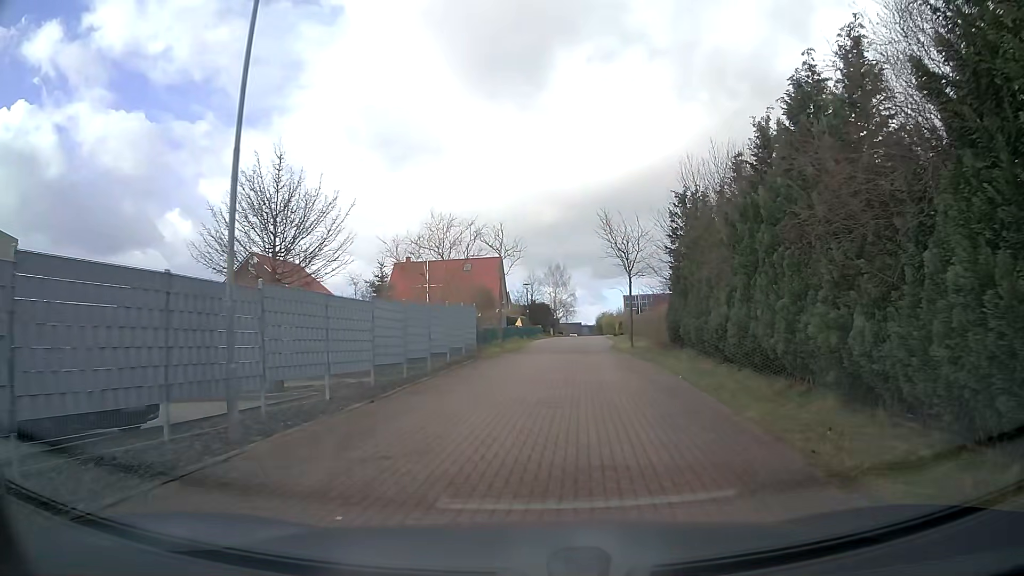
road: residential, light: Day
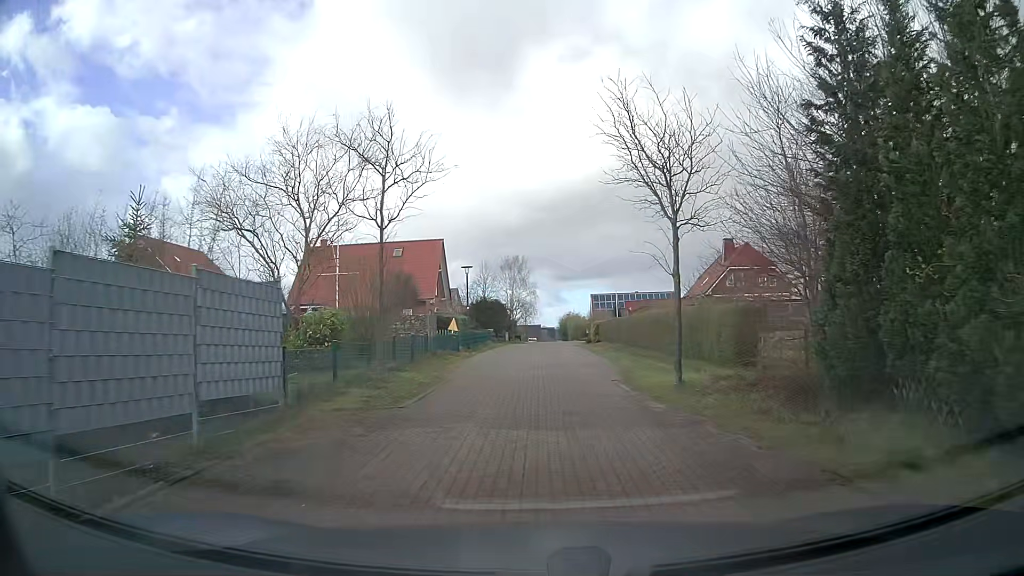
(+0.6, +17.4) m; +4°
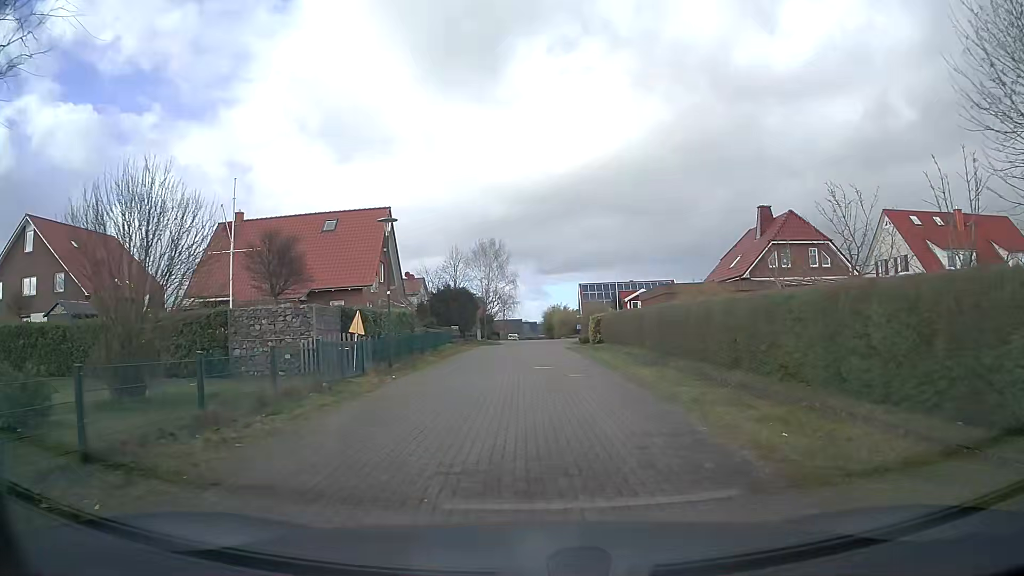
(+0.2, +14.7) m; +1°
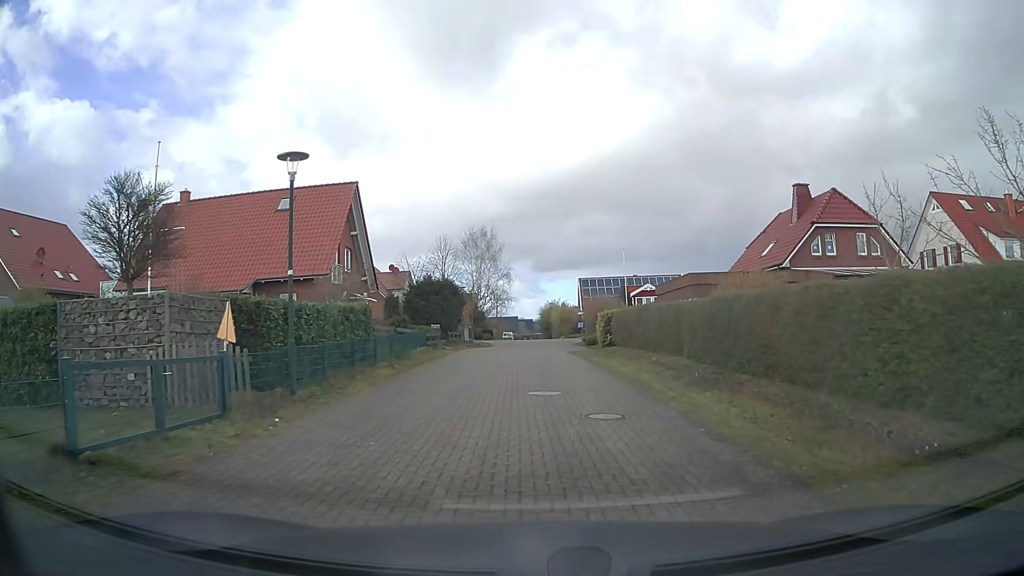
(0.0, +7.4) m; -1°
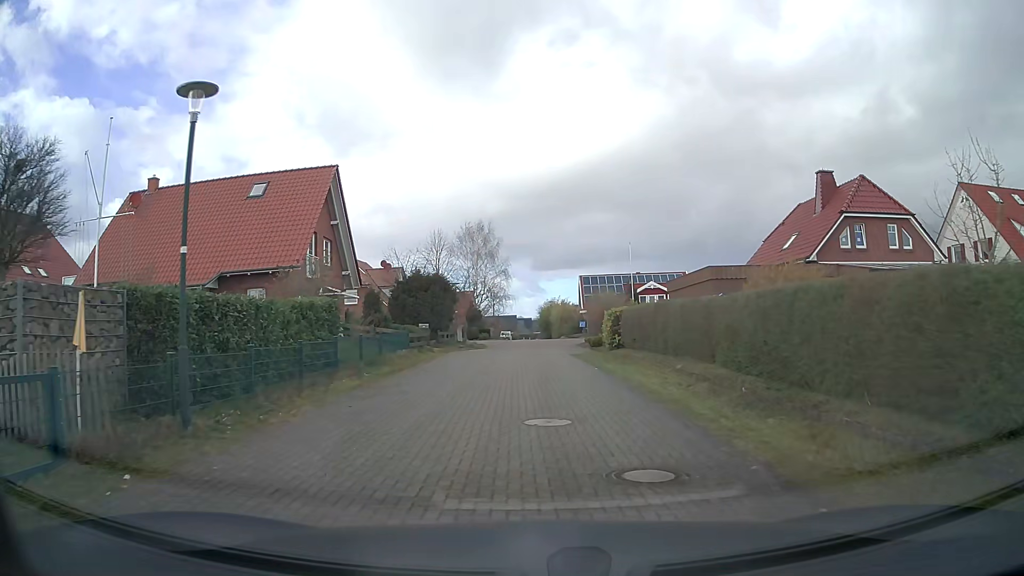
(+0.1, +3.7) m; +1°
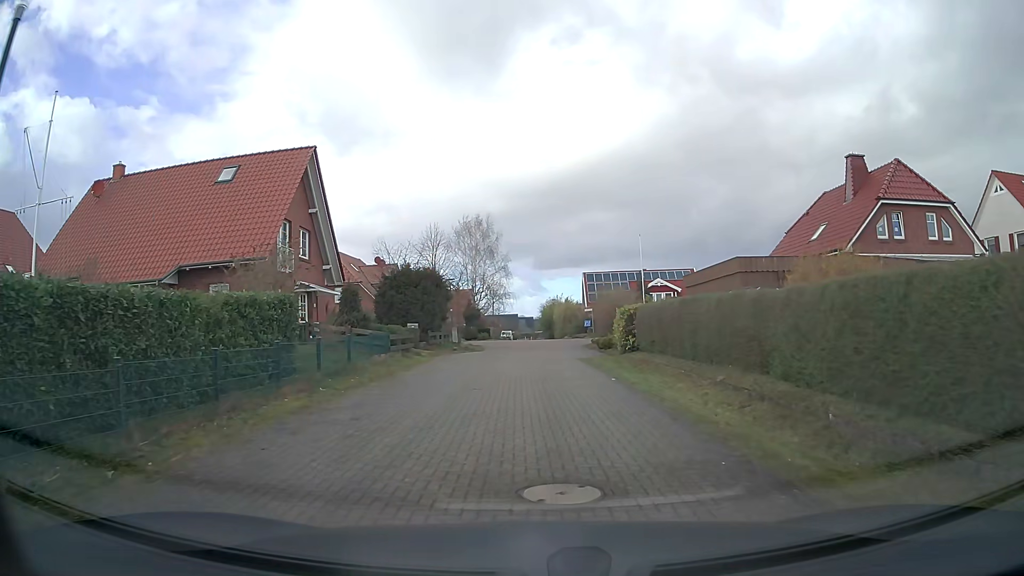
(0.0, +3.7) m; 0°
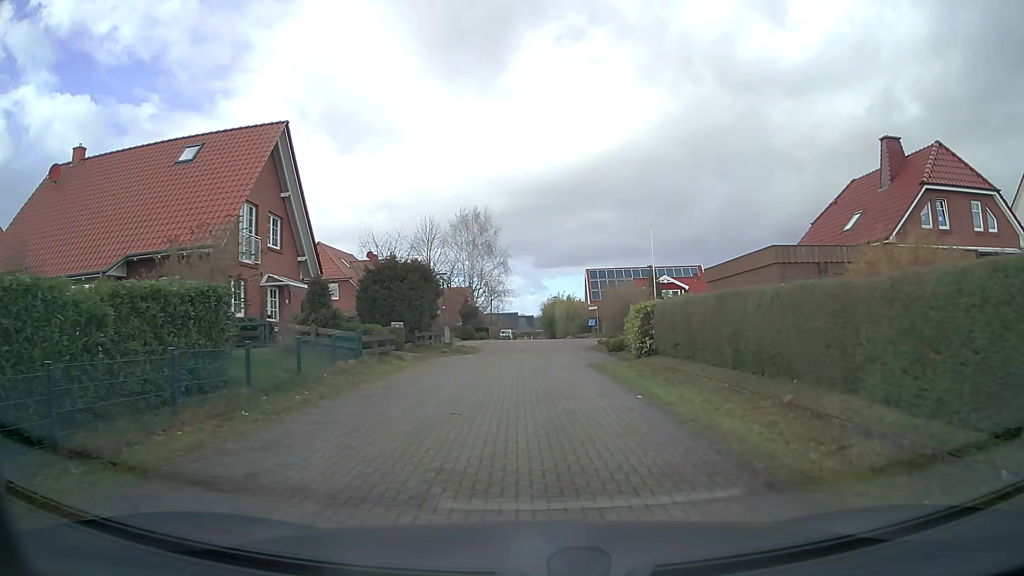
(0.0, +3.7) m; 0°
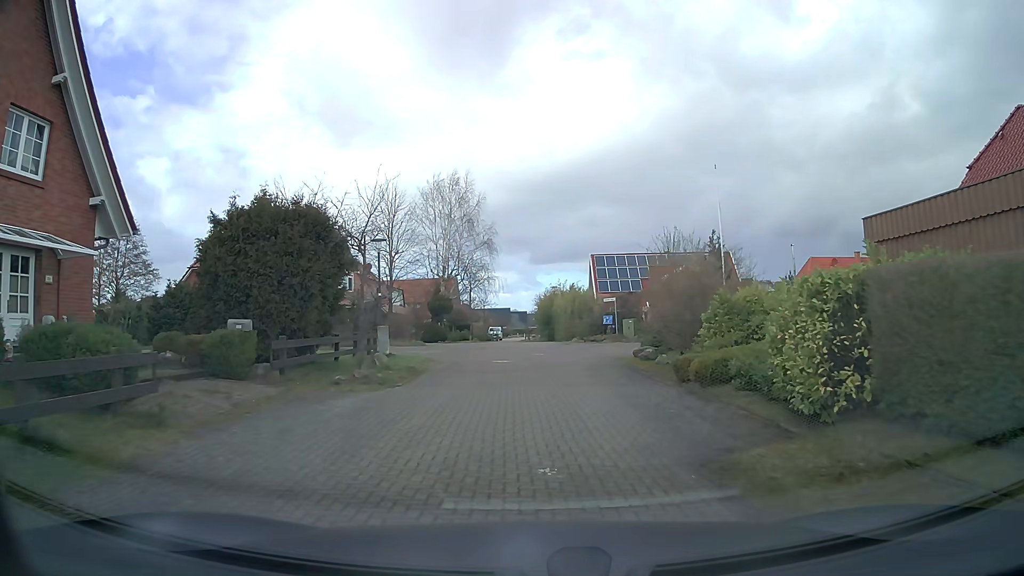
(0.0, +14.7) m; 0°
(0, +10) (0, +20) (+4, +29) (+14, +32) (+24, +32) (+34, +32) (+44, +32) (+54, +31) (+64, +30) (+74, +29) m
